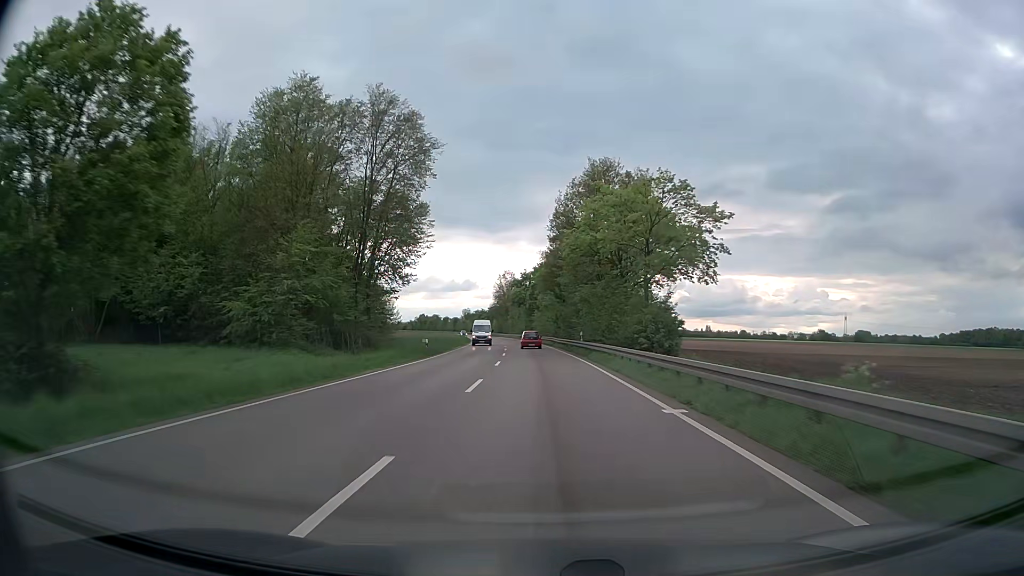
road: trunk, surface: asphalt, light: Day
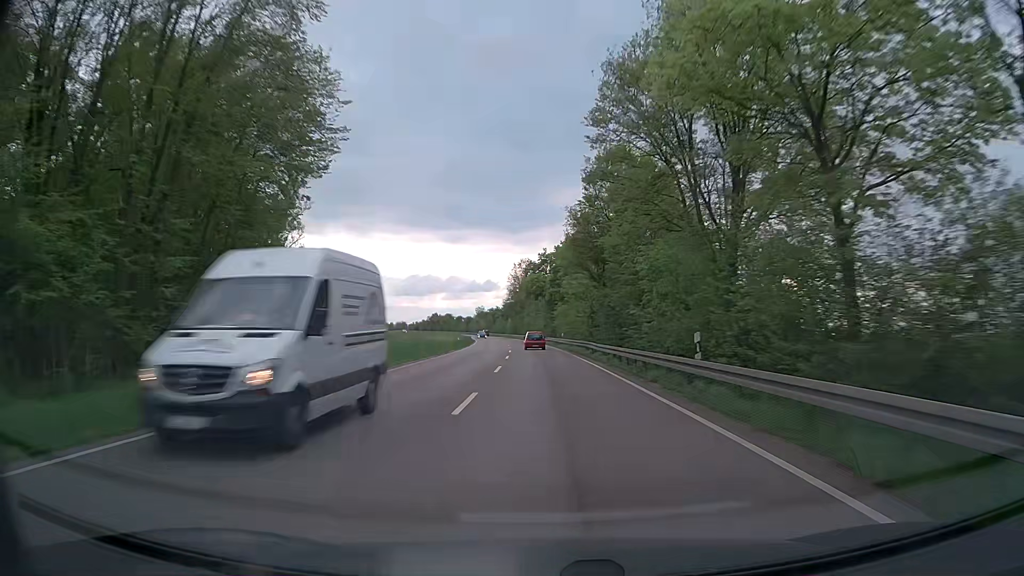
(-0.5, +28.0) m; -2°
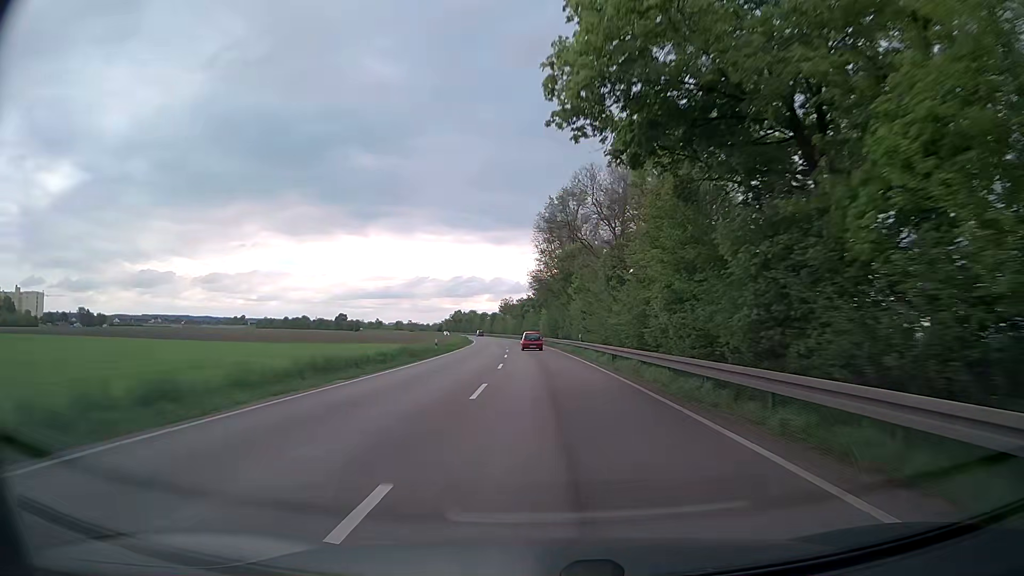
(-1.9, +68.9) m; -4°
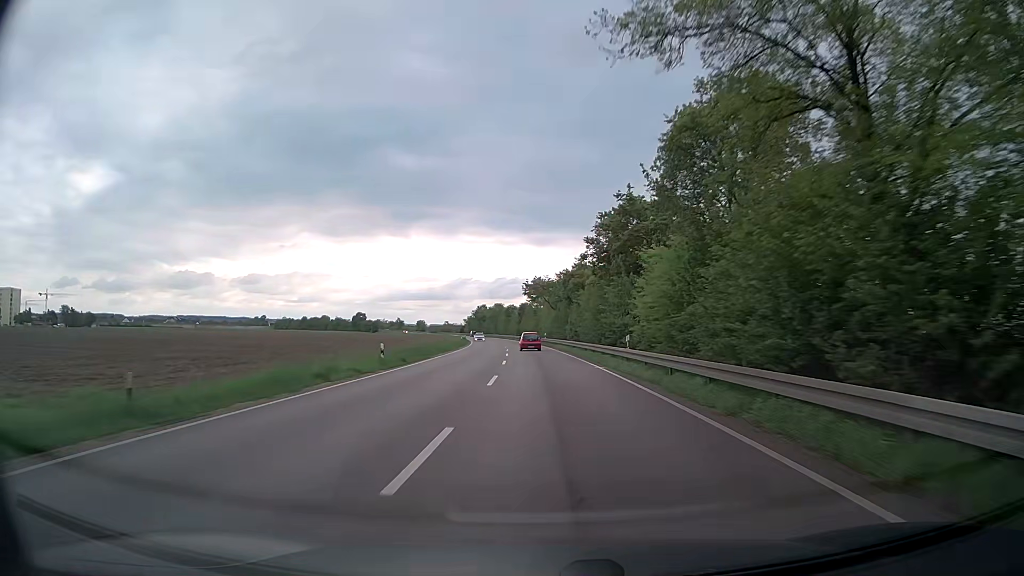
(-2.1, +68.1) m; -4°
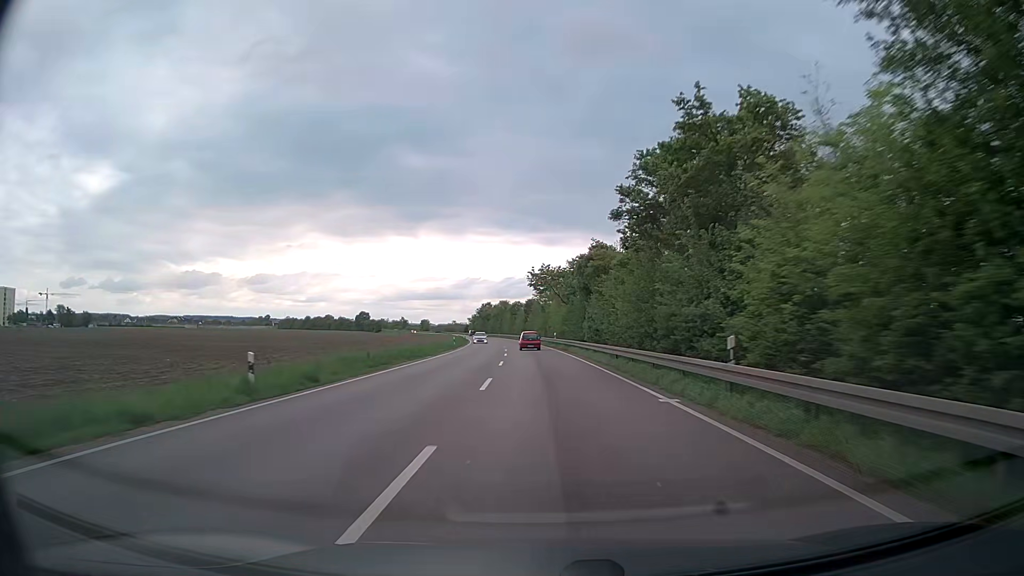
(-0.1, +13.6) m; -1°
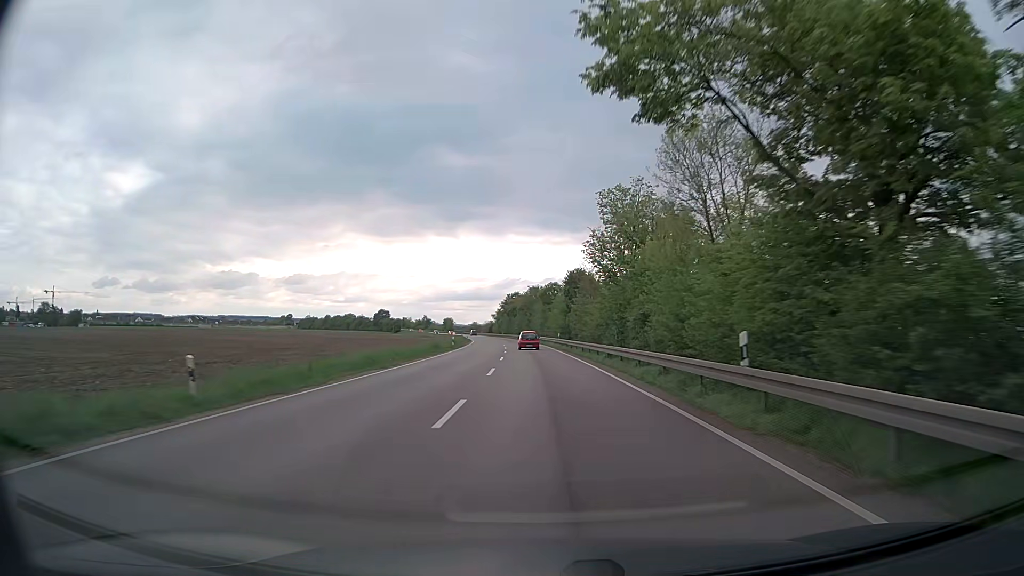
(-1.5, +54.3) m; -3°
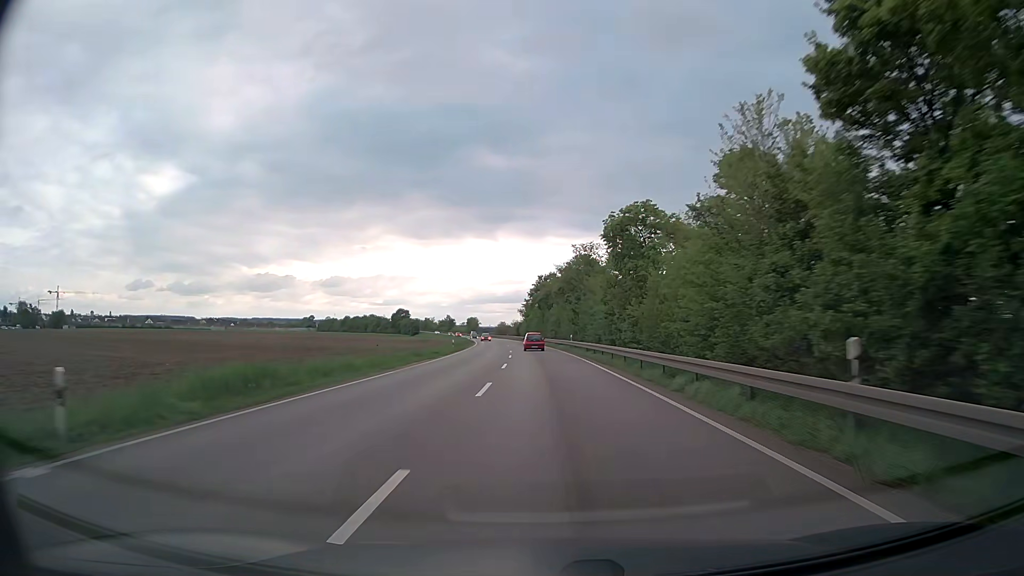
(-1.7, +54.8) m; -3°
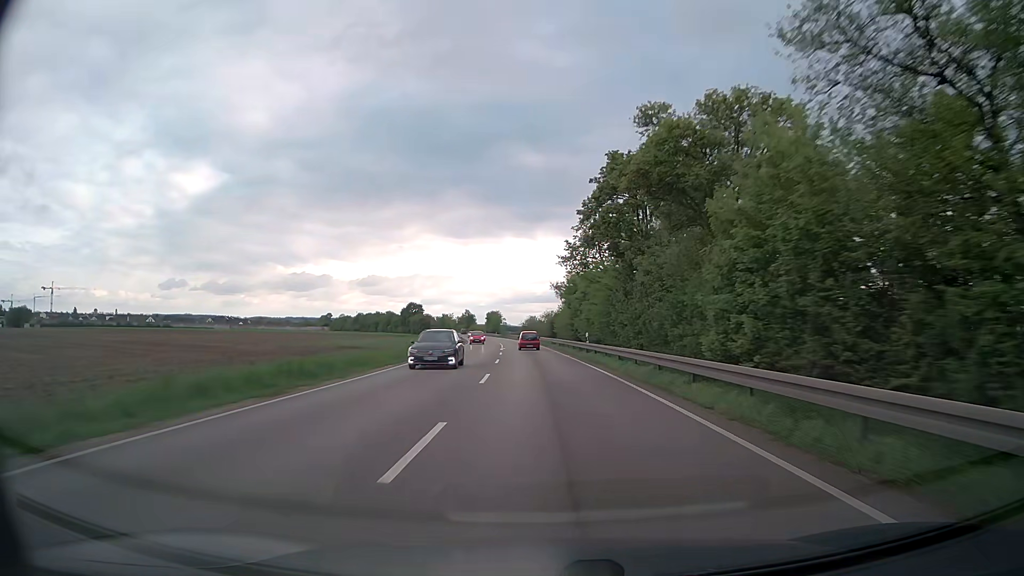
(-2.1, +68.2) m; -4°
(0, +10) (0, +20) (0, +30) (-1, +40) (-1, +50) (-1, +60) (-2, +70) (-3, +80) (-4, +90) (-5, +100) m
